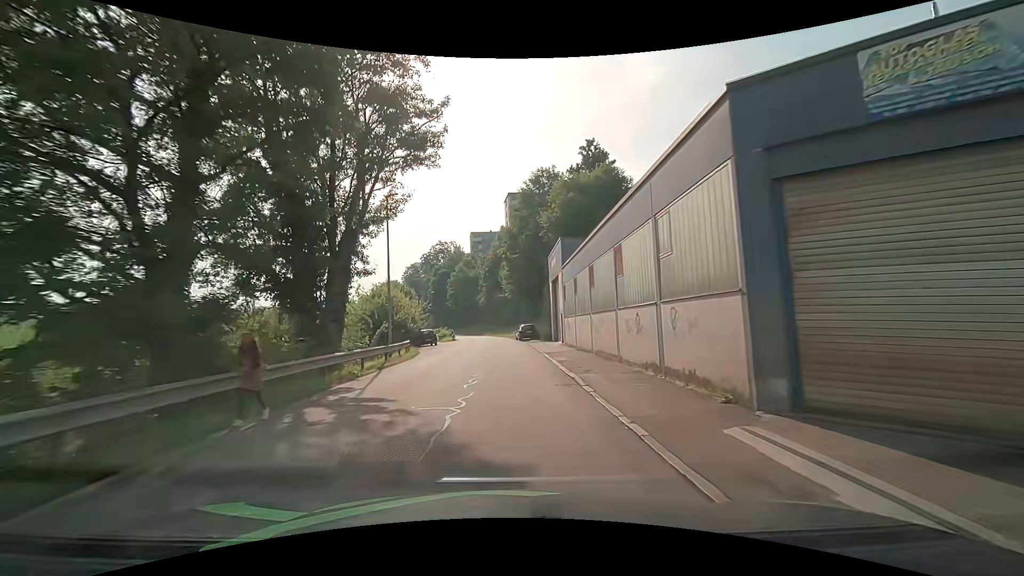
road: residential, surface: asphalt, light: Day
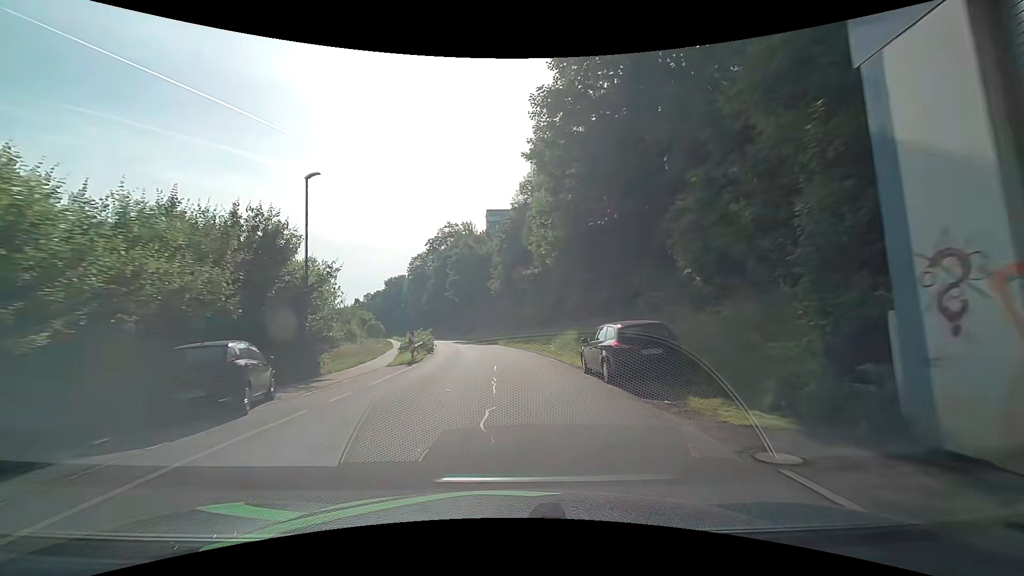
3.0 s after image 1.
(-0.6, +35.5) m; -3°
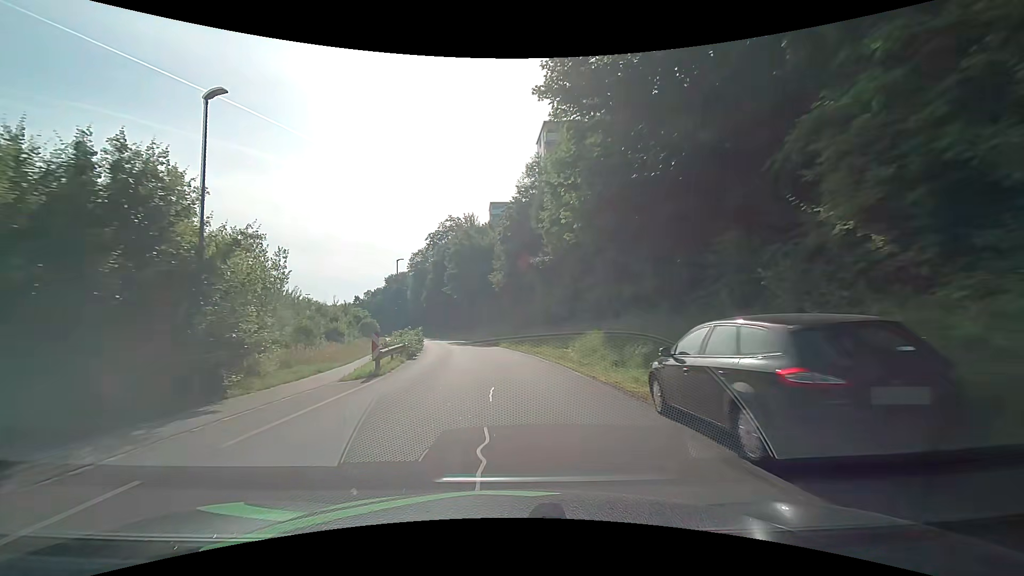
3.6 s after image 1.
(+0.1, +7.2) m; -1°
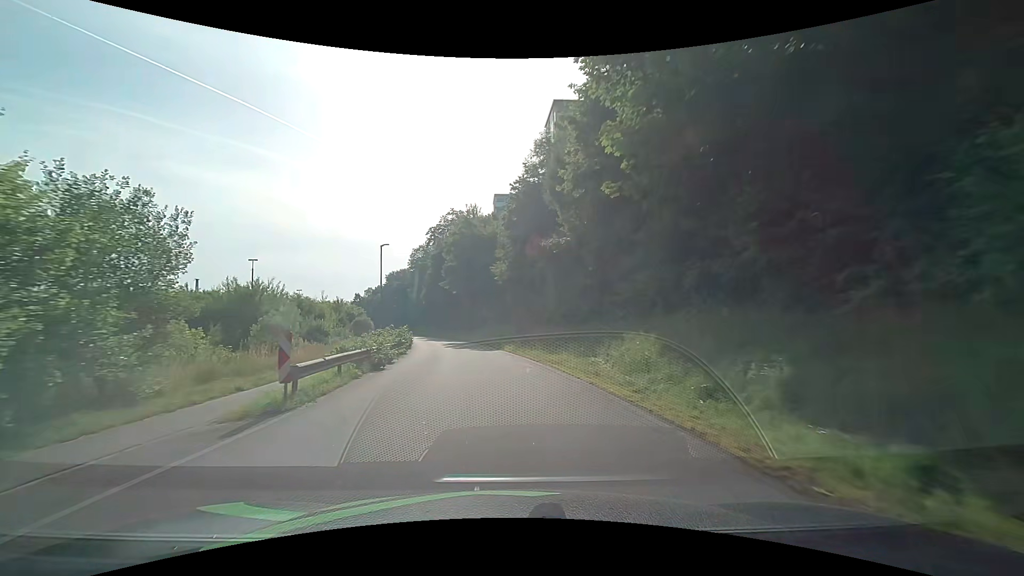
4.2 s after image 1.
(0.0, +7.3) m; -1°
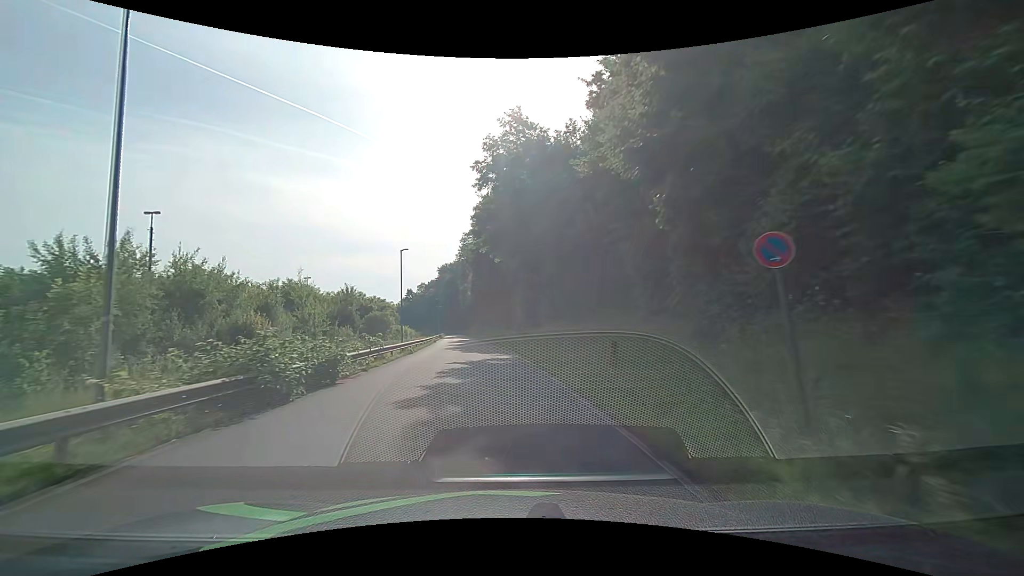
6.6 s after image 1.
(-1.1, +29.5) m; -6°
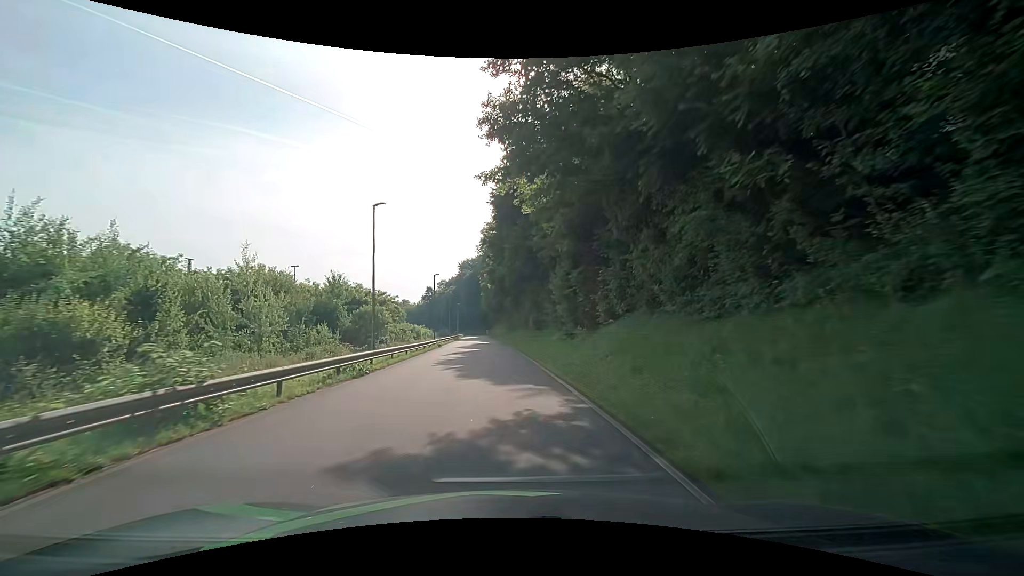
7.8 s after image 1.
(-0.6, +15.0) m; -3°
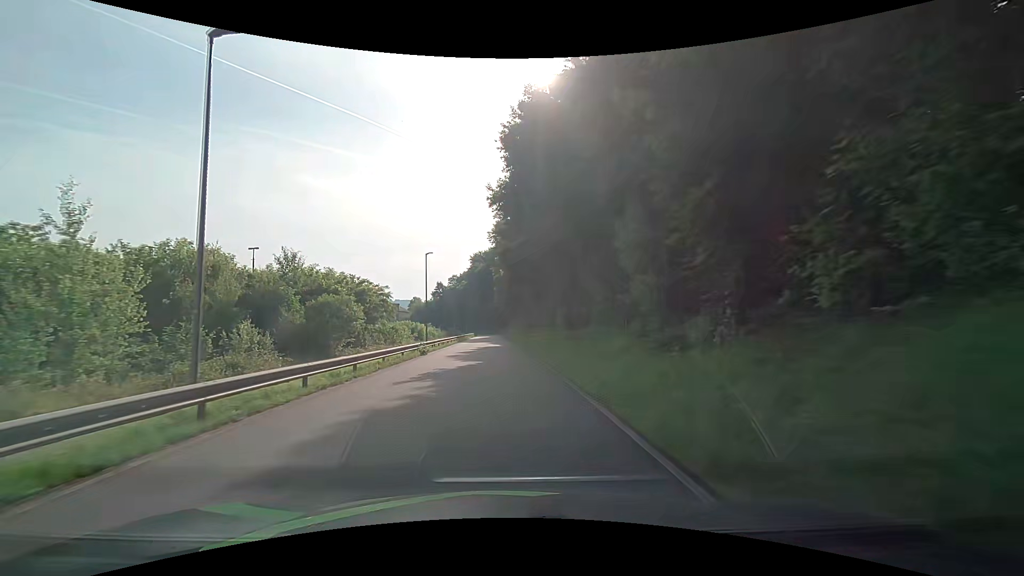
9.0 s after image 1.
(-0.2, +15.3) m; -2°
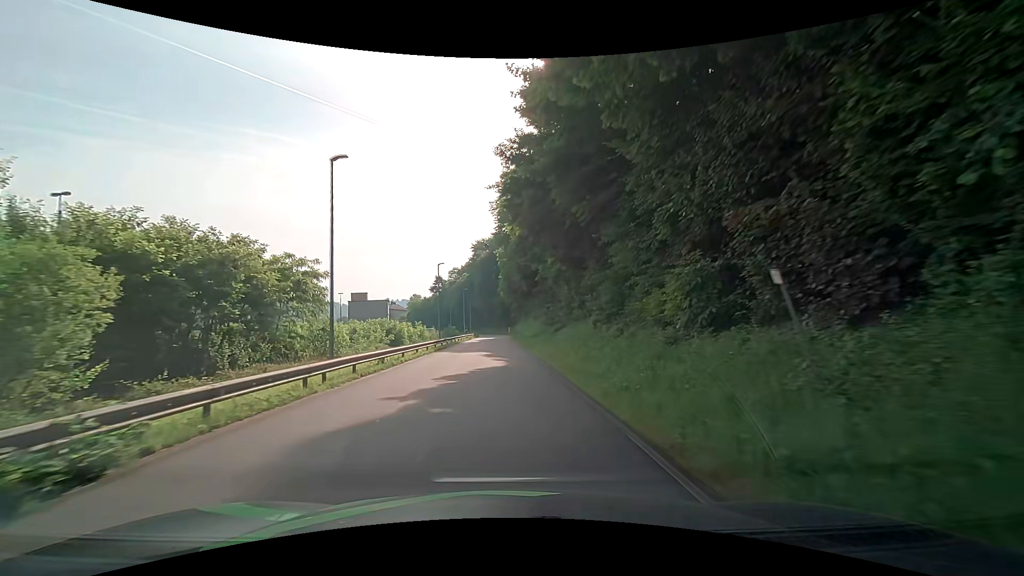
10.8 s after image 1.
(-0.2, +23.7) m; -1°
(0, +10) (0, +20) (0, +30) (0, +40) (-1, +50) (-1, +60) (-1, +70) (-1, +80) (-1, +90) (-2, +100) m
